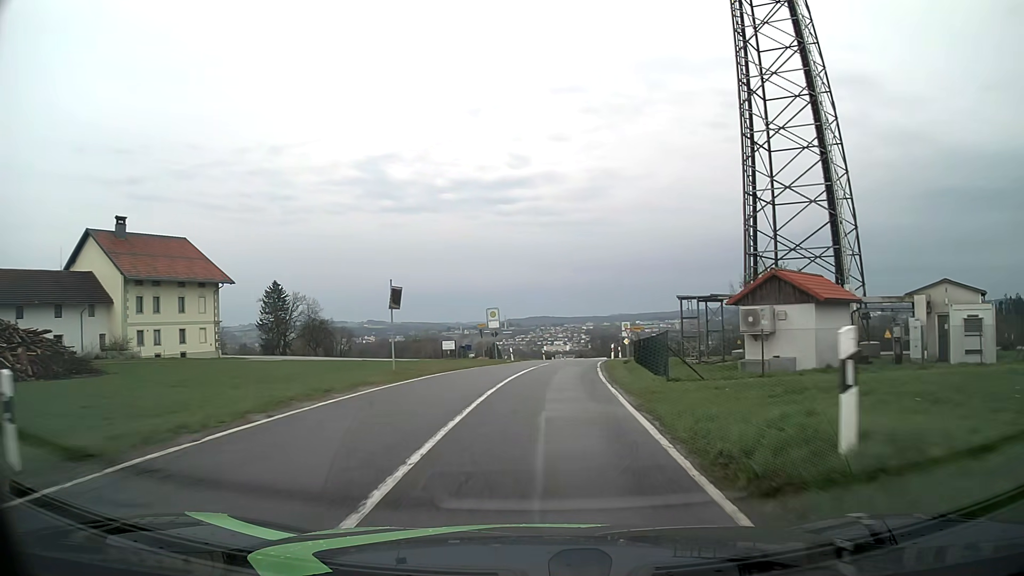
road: tertiary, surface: asphalt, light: Day
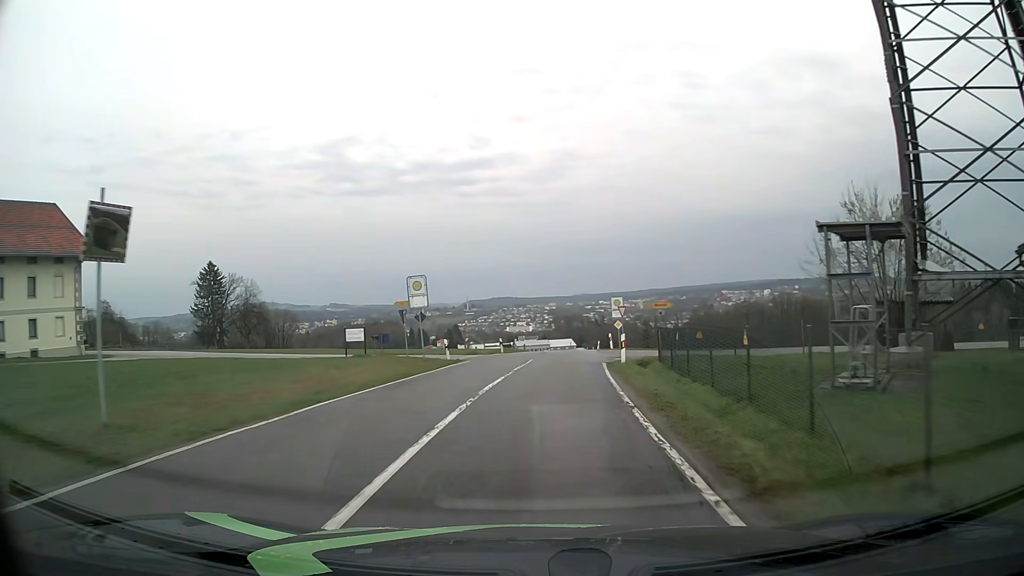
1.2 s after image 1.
(+0.5, +18.0) m; +3°
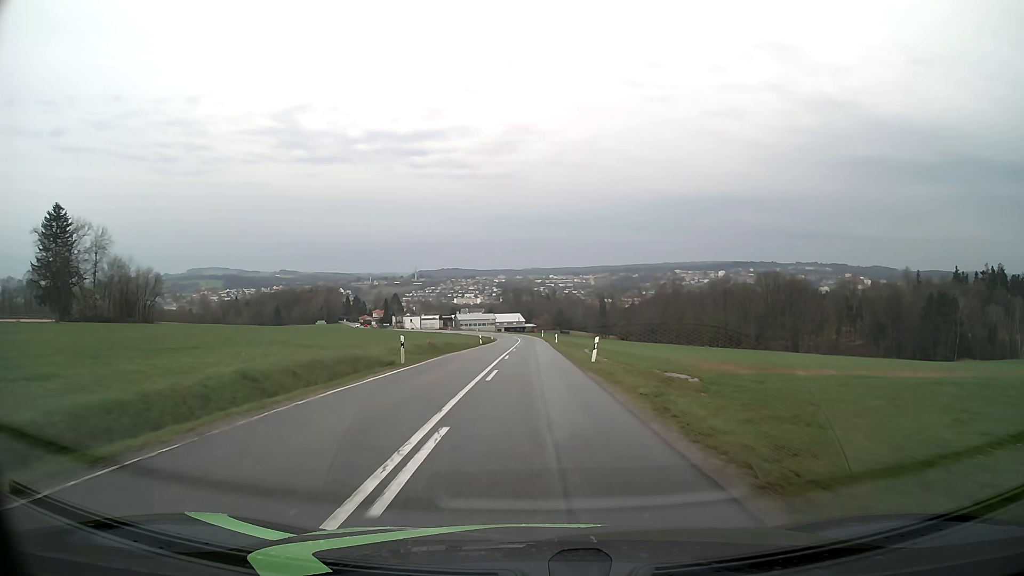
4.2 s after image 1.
(+2.4, +45.6) m; +4°
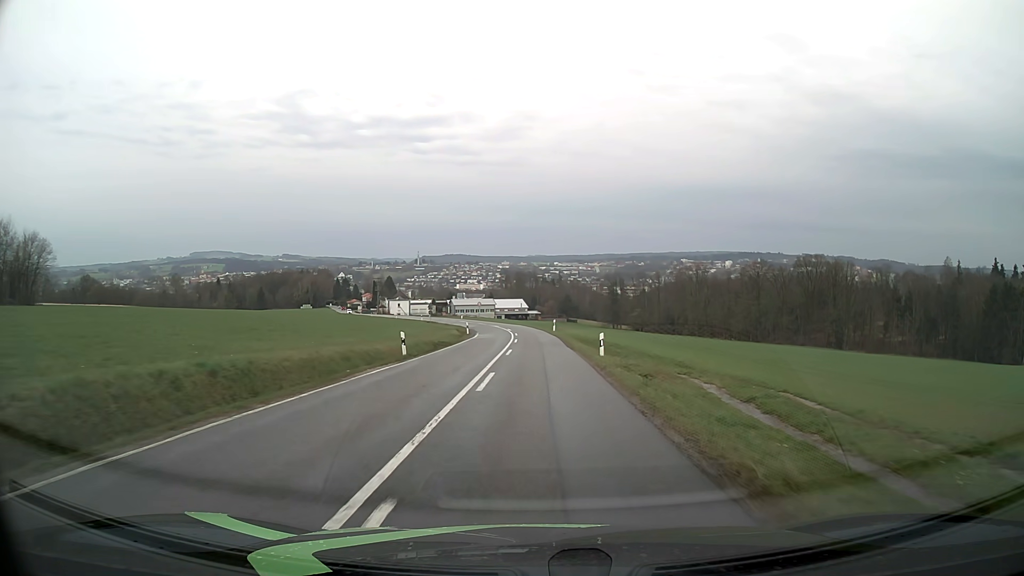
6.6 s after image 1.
(-0.2, +38.7) m; 0°
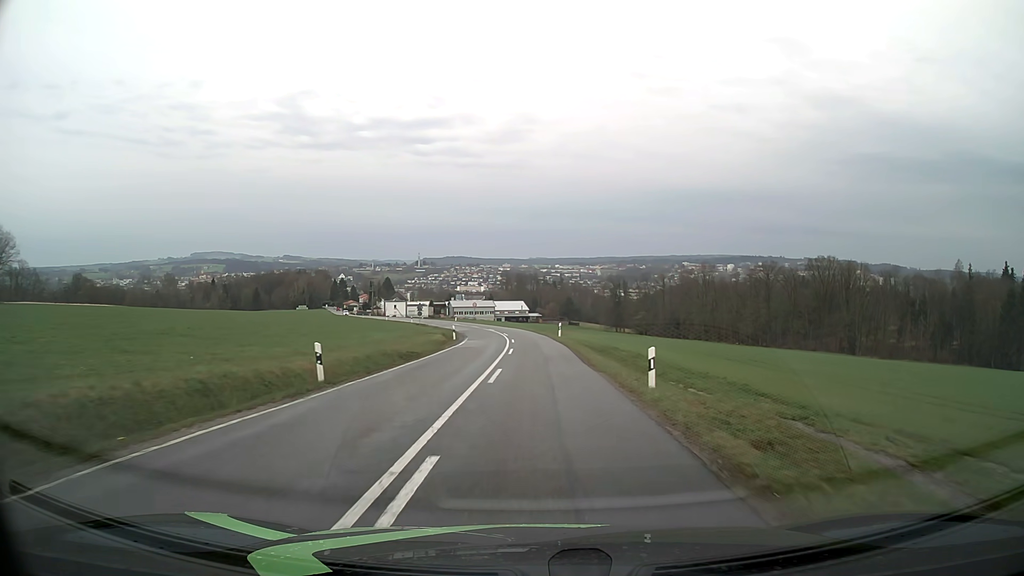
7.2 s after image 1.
(0.0, +9.8) m; 0°
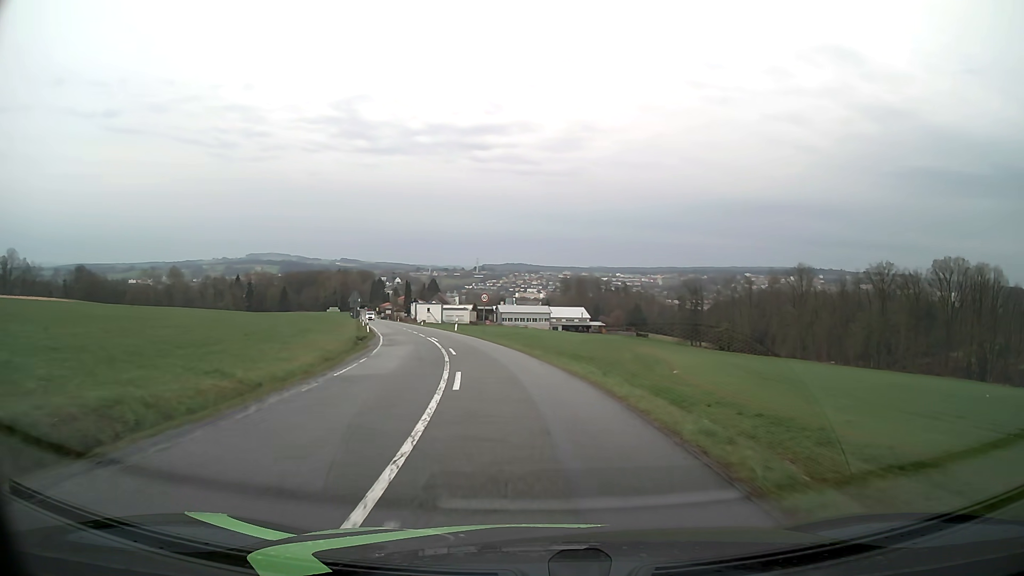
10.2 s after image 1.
(-0.8, +48.9) m; -5°
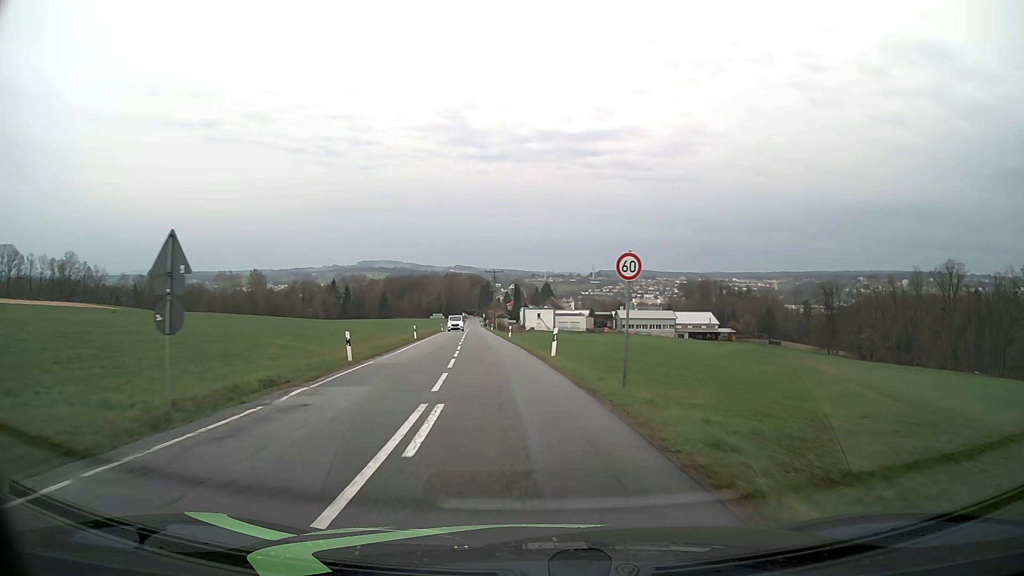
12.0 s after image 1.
(-2.5, +29.0) m; -10°
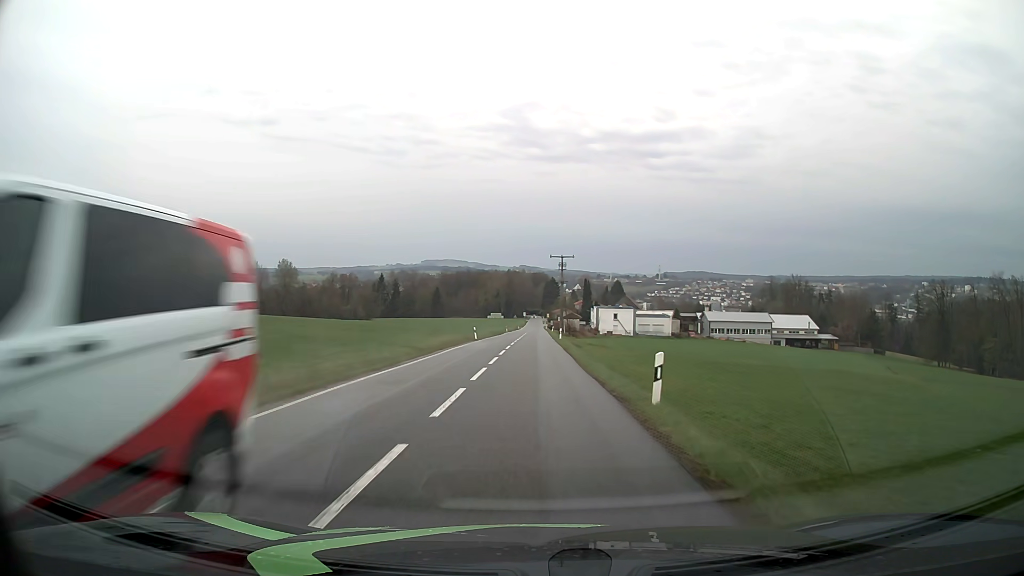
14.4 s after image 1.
(-2.6, +38.3) m; -5°
(0, +10) (0, +20) (0, +30) (0, +40) (0, +50) (0, +60) (0, +70) (0, +80) (0, +90) (0, +100) m
